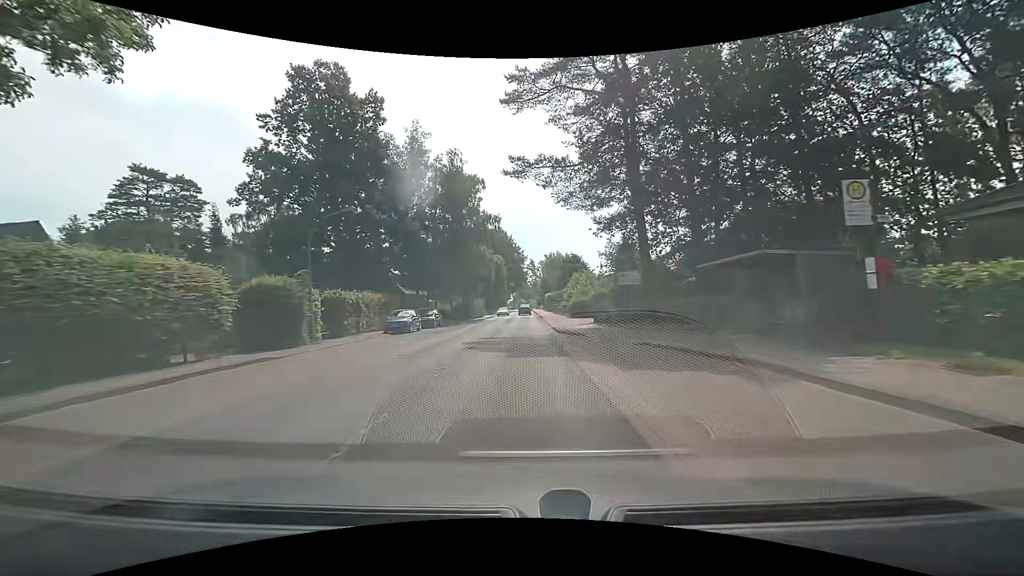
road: tertiary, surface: asphalt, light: Day
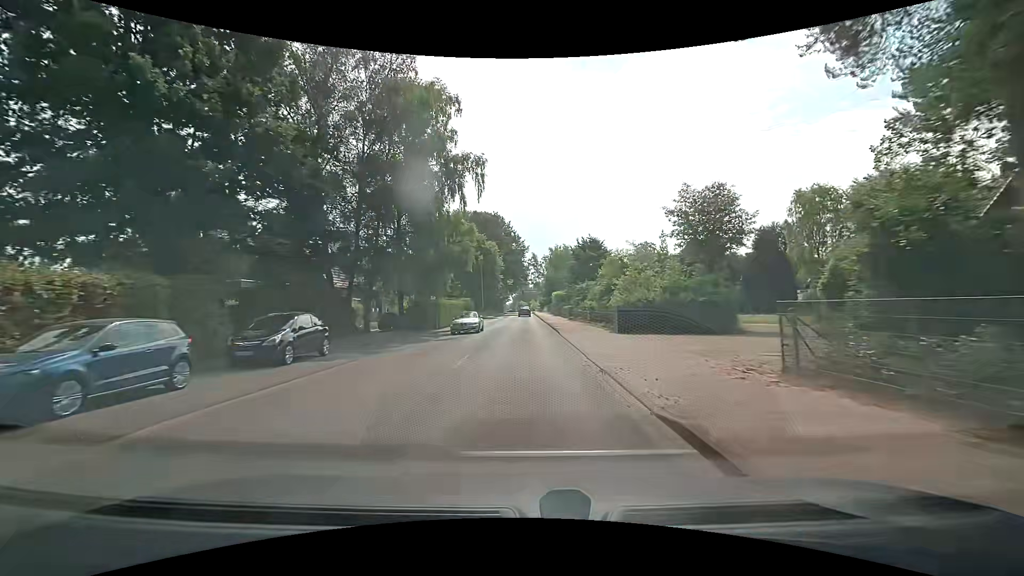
(-0.1, +23.0) m; 0°
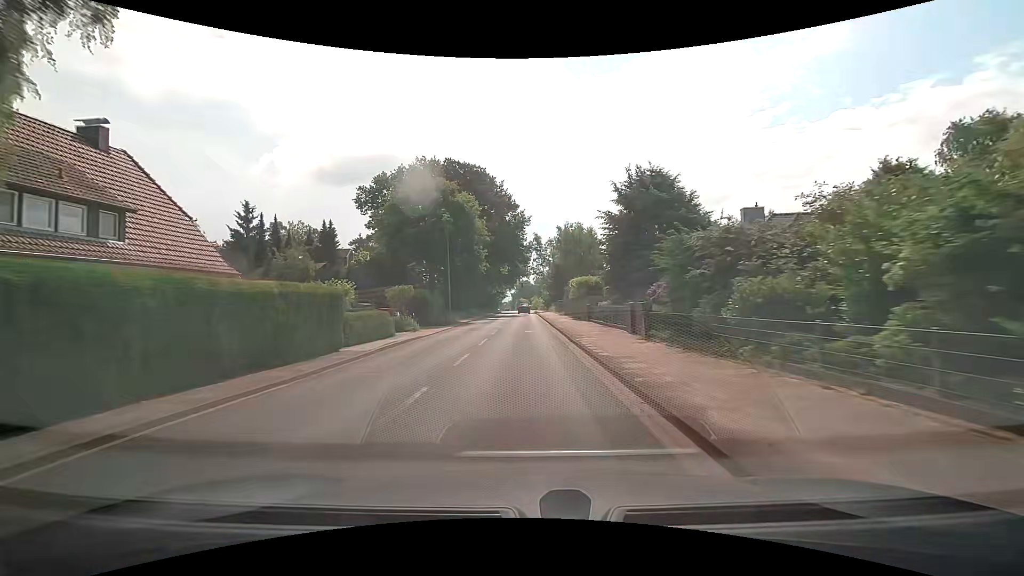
(+0.2, +30.6) m; 0°
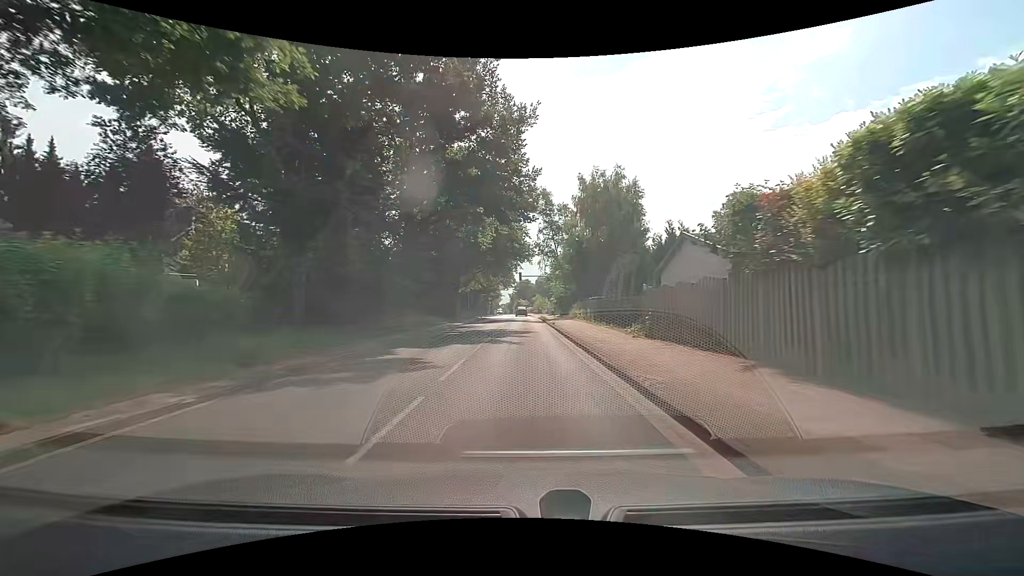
(-0.1, +38.2) m; 0°
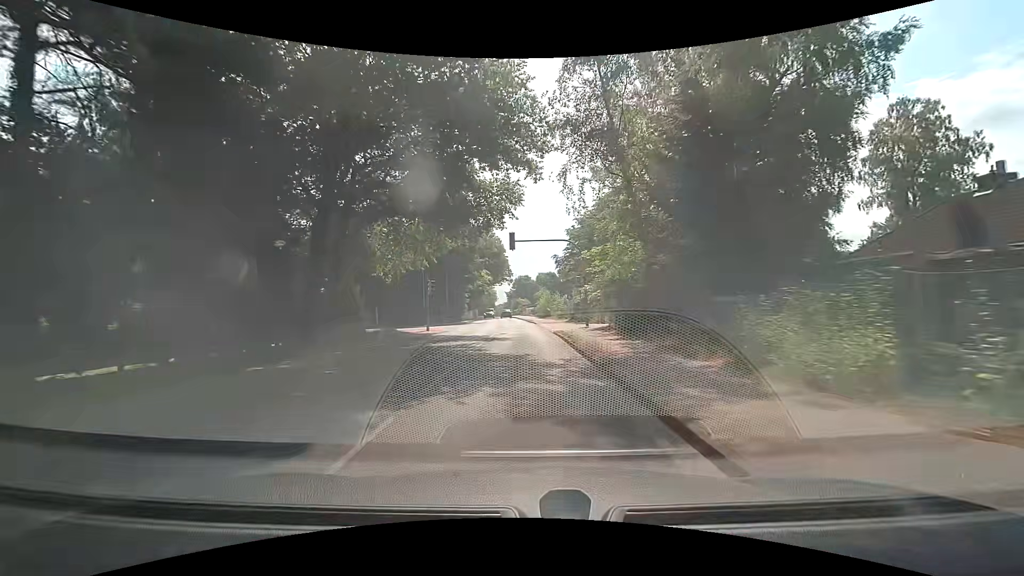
(-0.1, +38.0) m; 0°
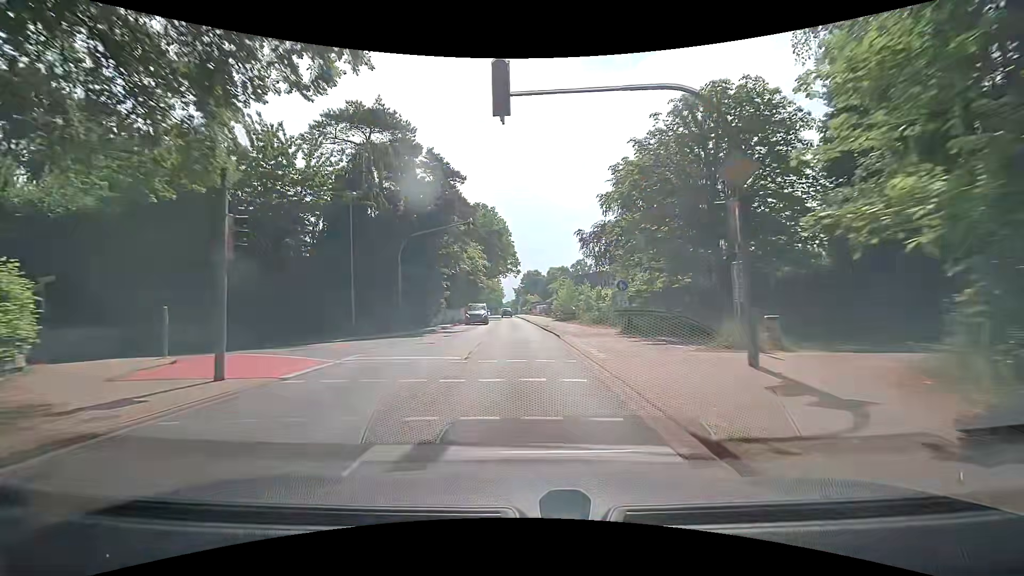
(-0.2, +22.8) m; -1°
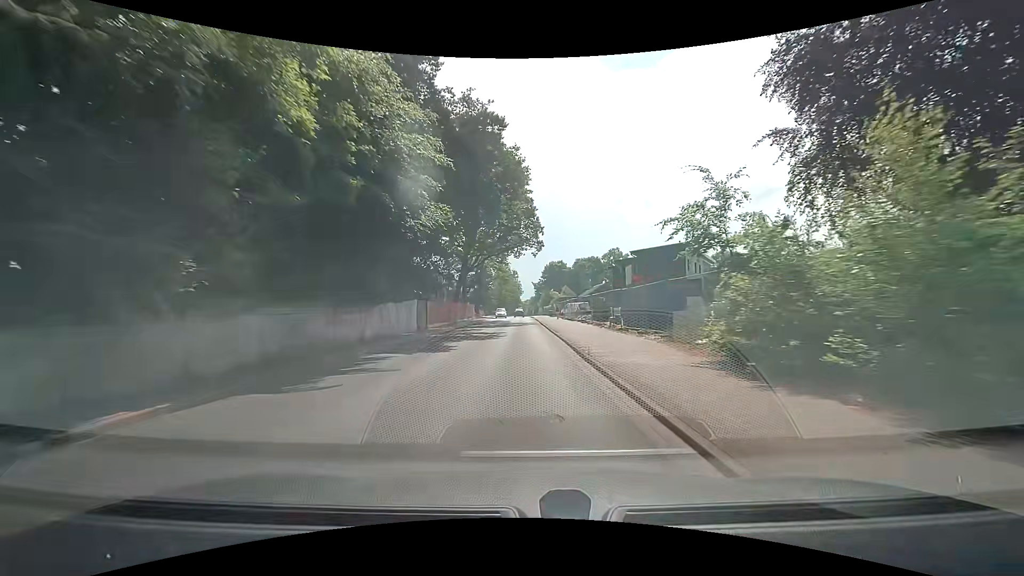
(-0.8, +38.2) m; -2°
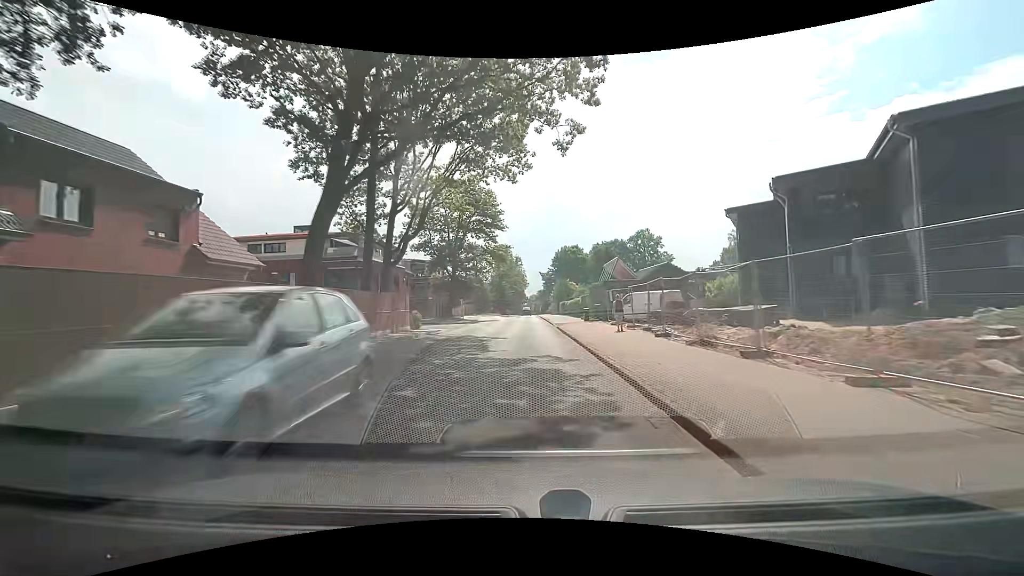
(-0.3, +38.3) m; -1°
(0, +10) (0, +20) (0, +30) (0, +40) (0, +50) (0, +60) (0, +70) (0, +80) (+1, +90) (+1, +100) m
